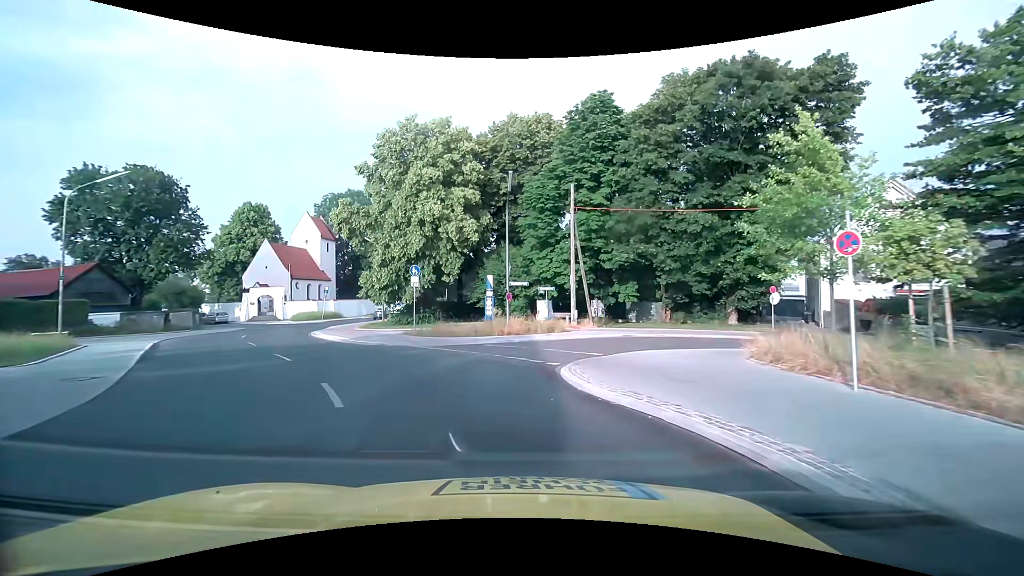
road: tertiary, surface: asphalt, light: Day
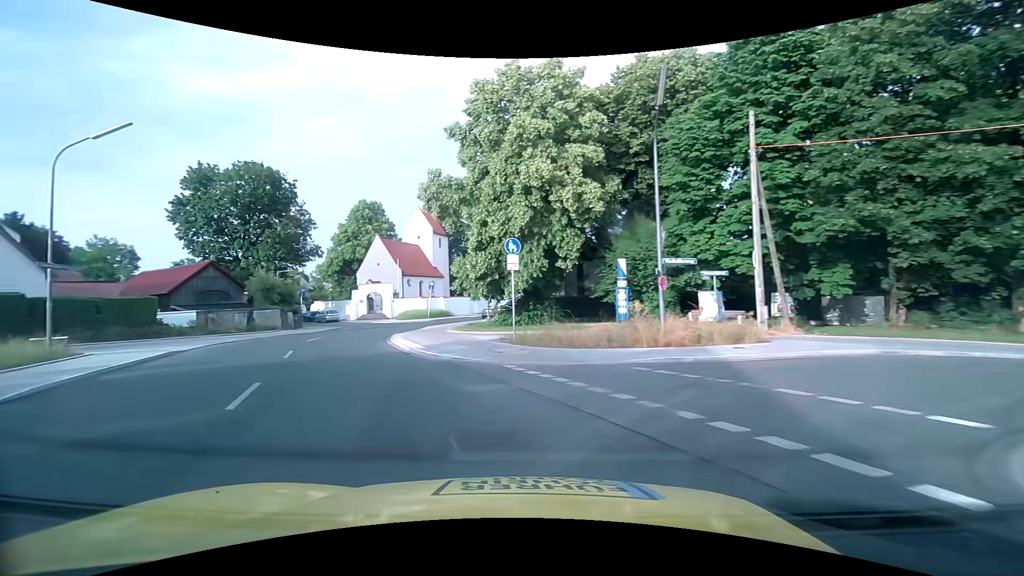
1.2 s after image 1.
(-0.8, +9.4) m; -12°
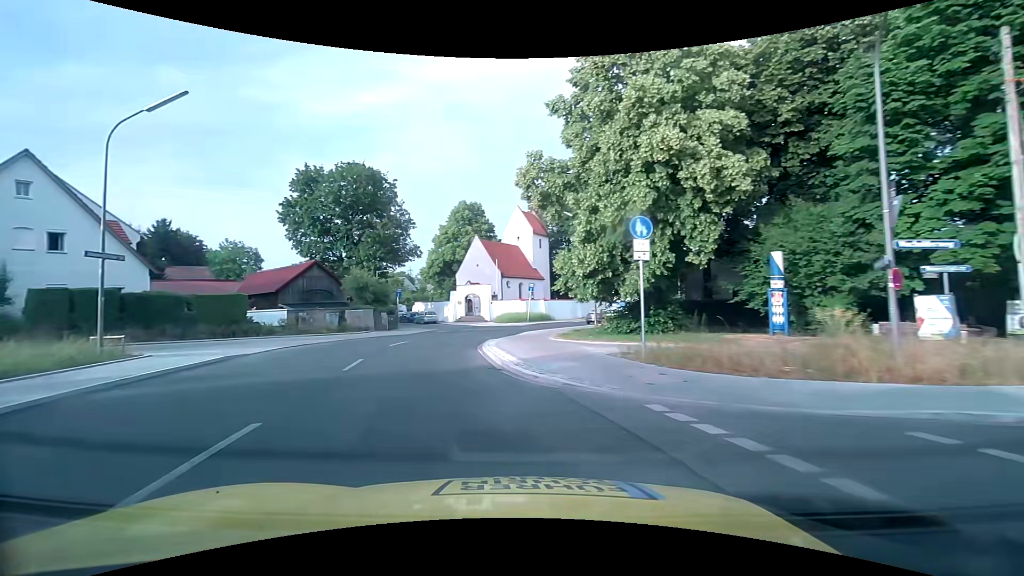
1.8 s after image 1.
(-0.5, +4.5) m; -12°
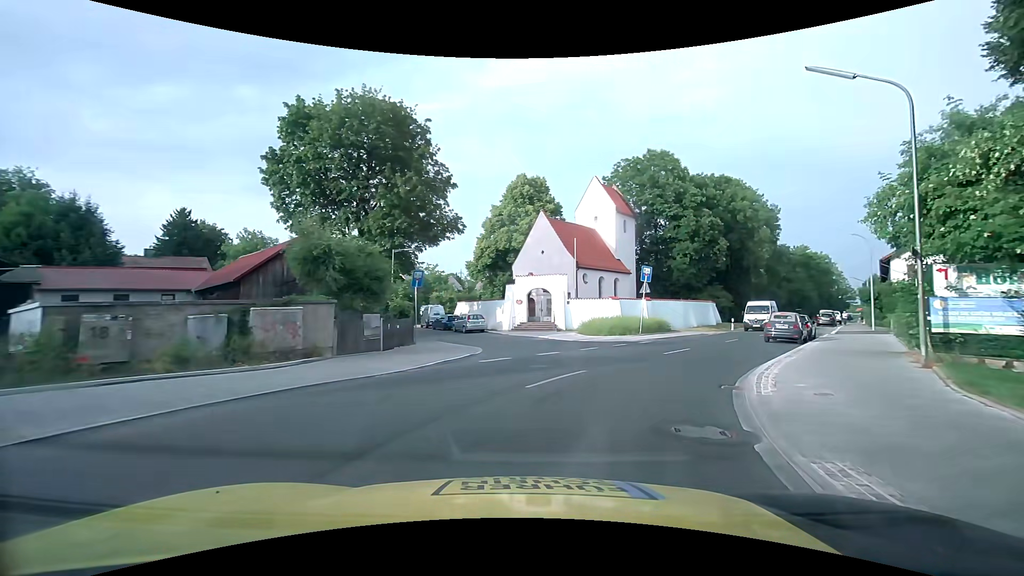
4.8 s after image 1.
(-3.5, +20.7) m; -8°
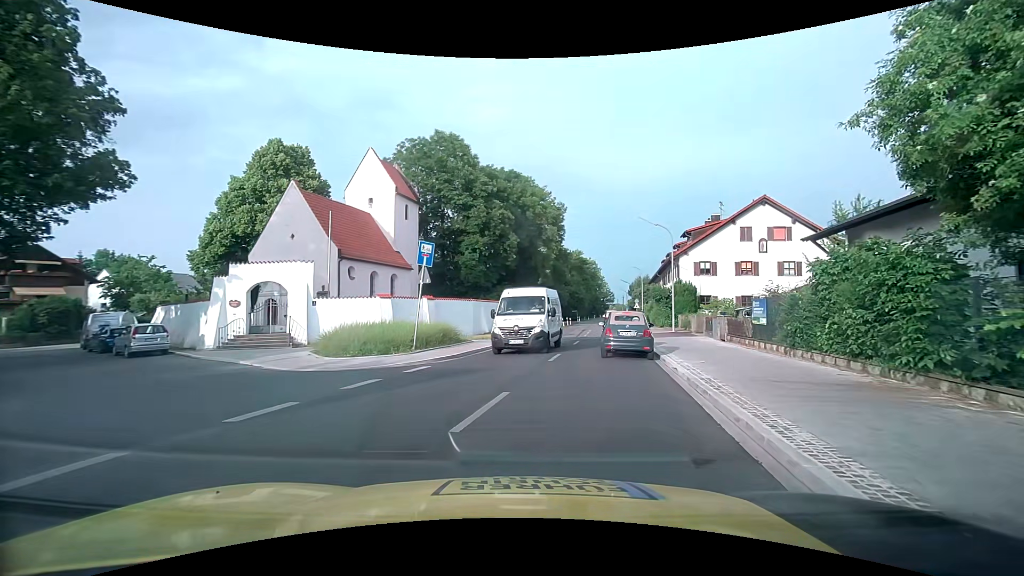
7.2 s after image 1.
(+2.4, +11.3) m; +26°
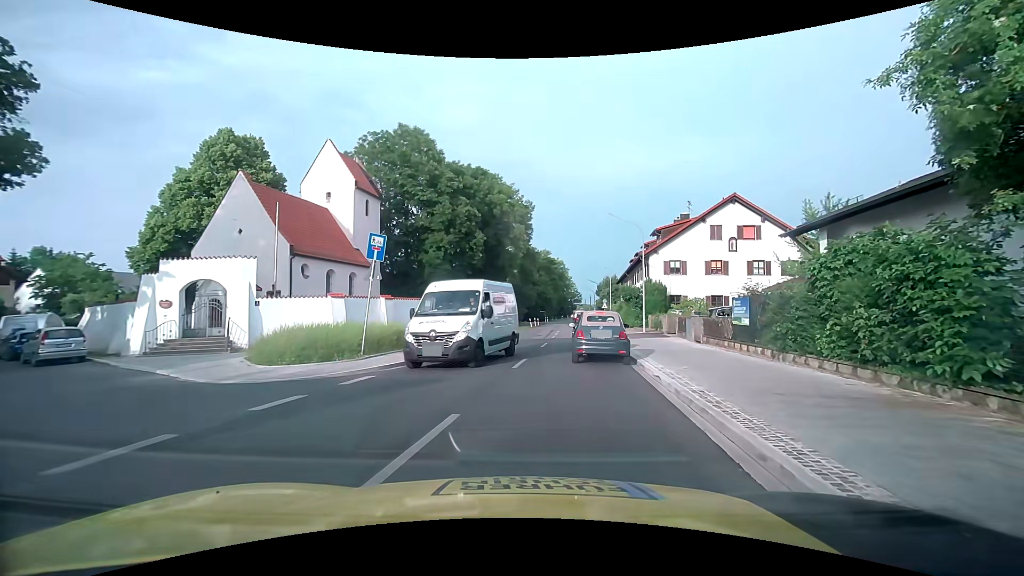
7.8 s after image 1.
(0.0, +1.8) m; +5°
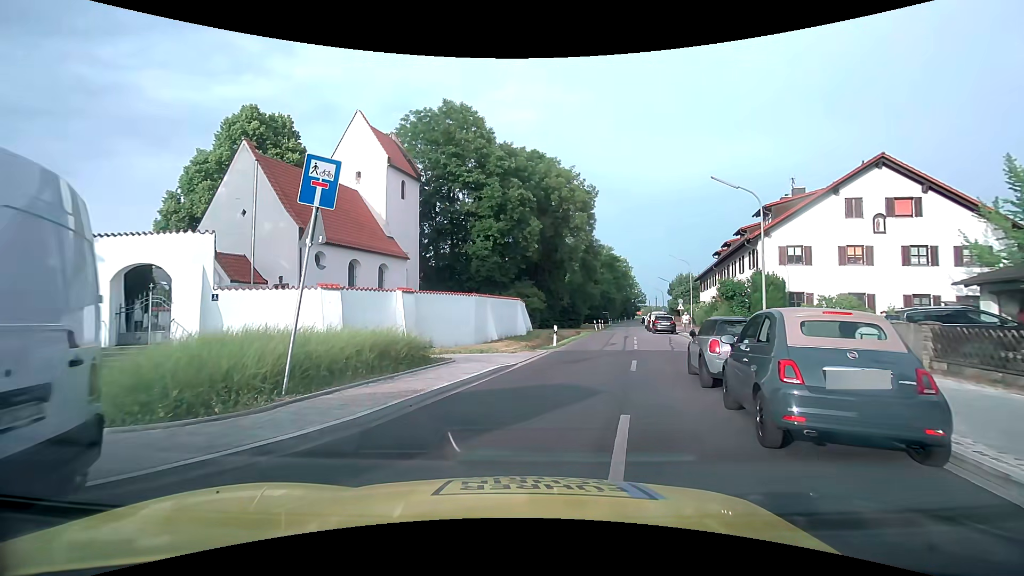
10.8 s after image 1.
(-0.5, +8.6) m; -8°
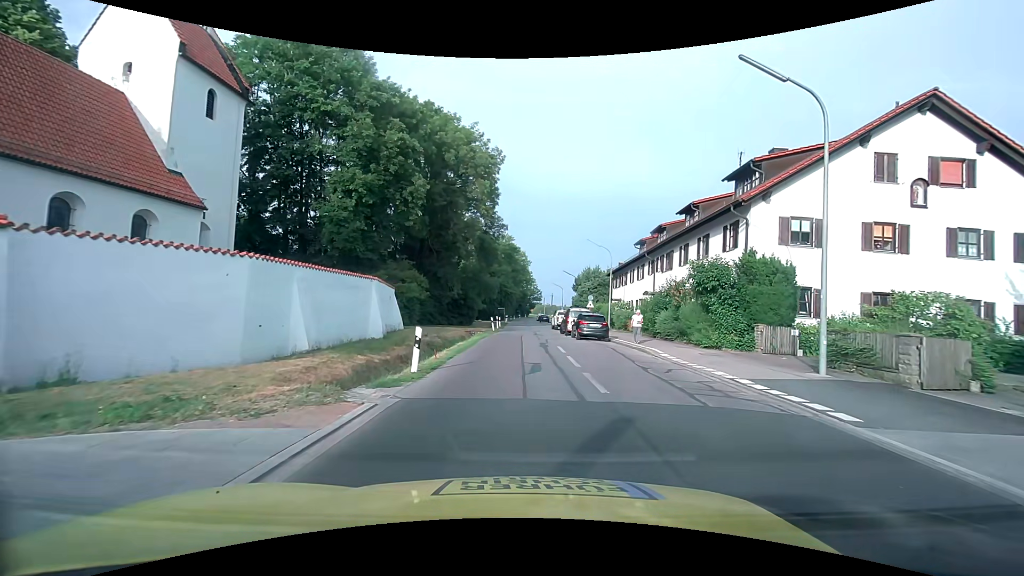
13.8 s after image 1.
(+0.9, +13.5) m; +11°
